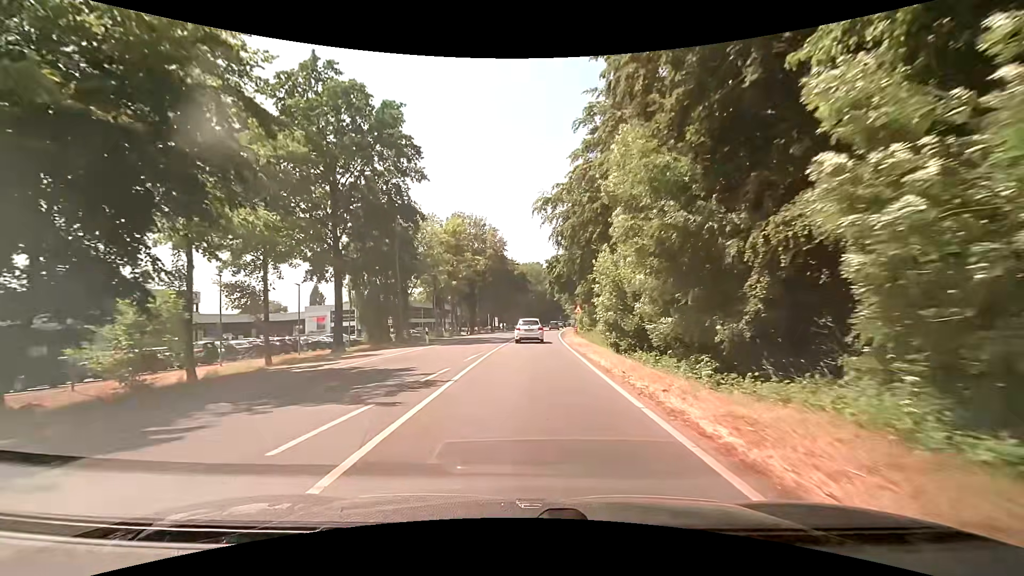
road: secondary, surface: asphalt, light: Day
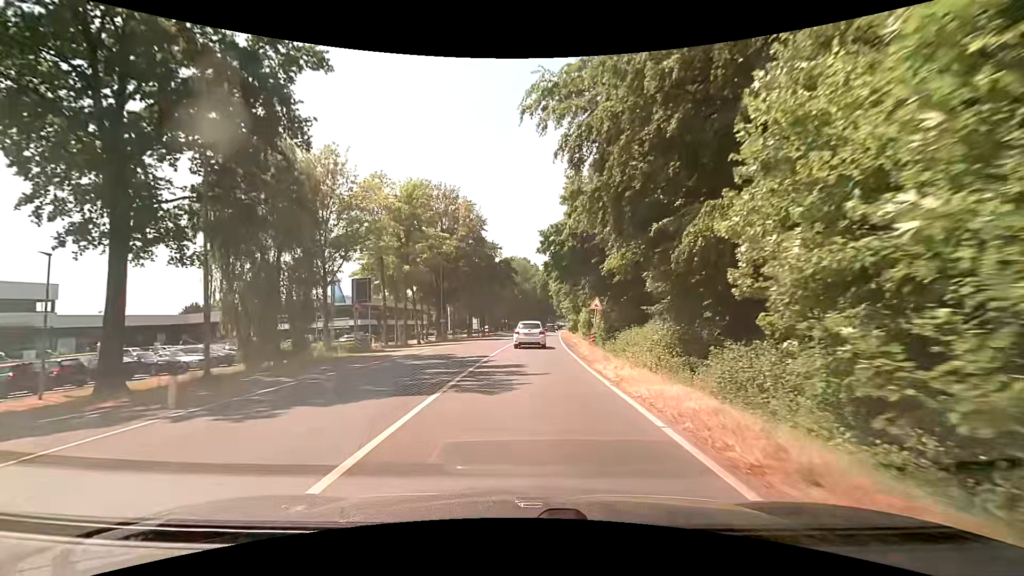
(-0.1, +21.4) m; +1°
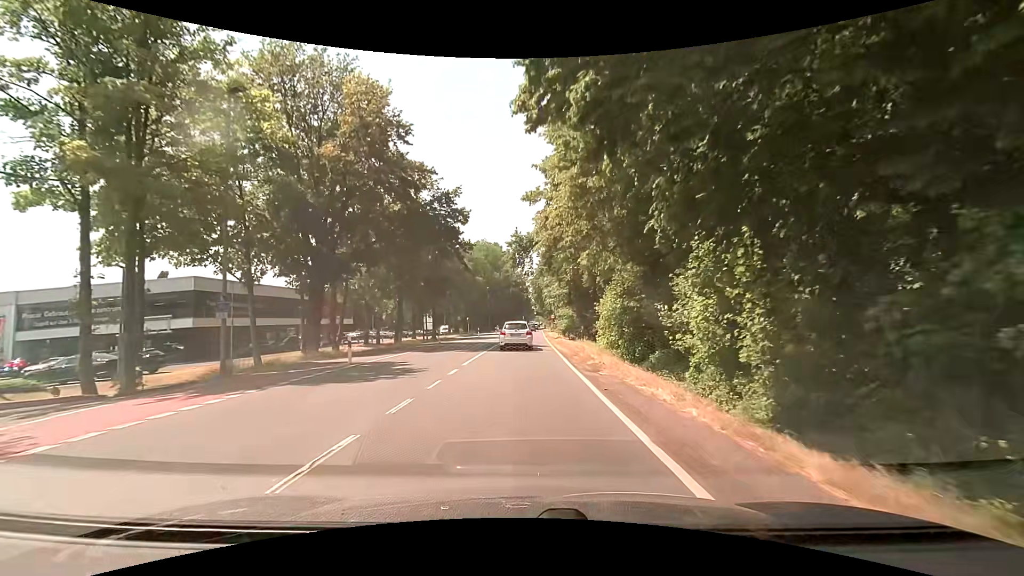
(+0.9, +33.1) m; +4°
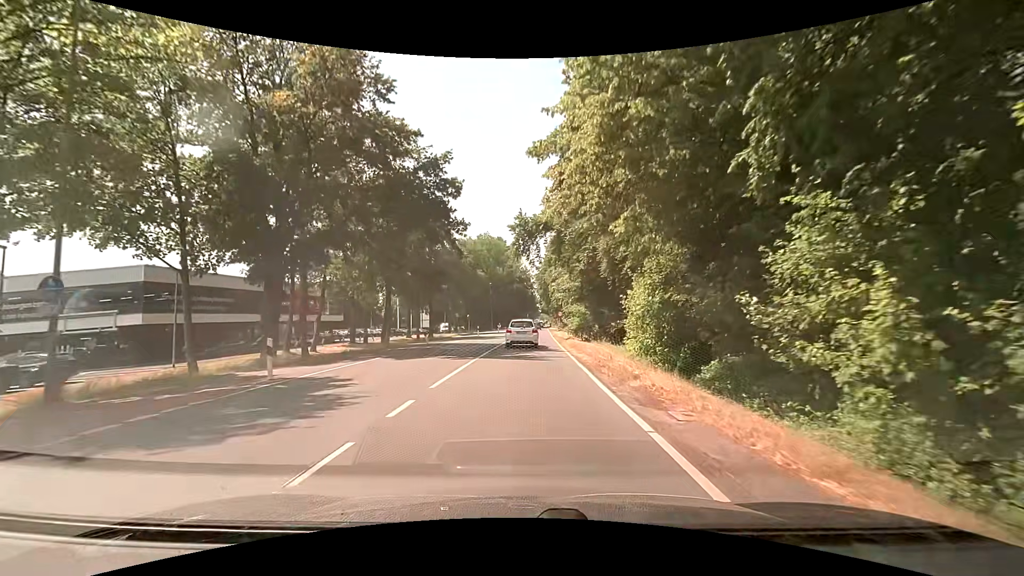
(-0.1, +6.5) m; -3°
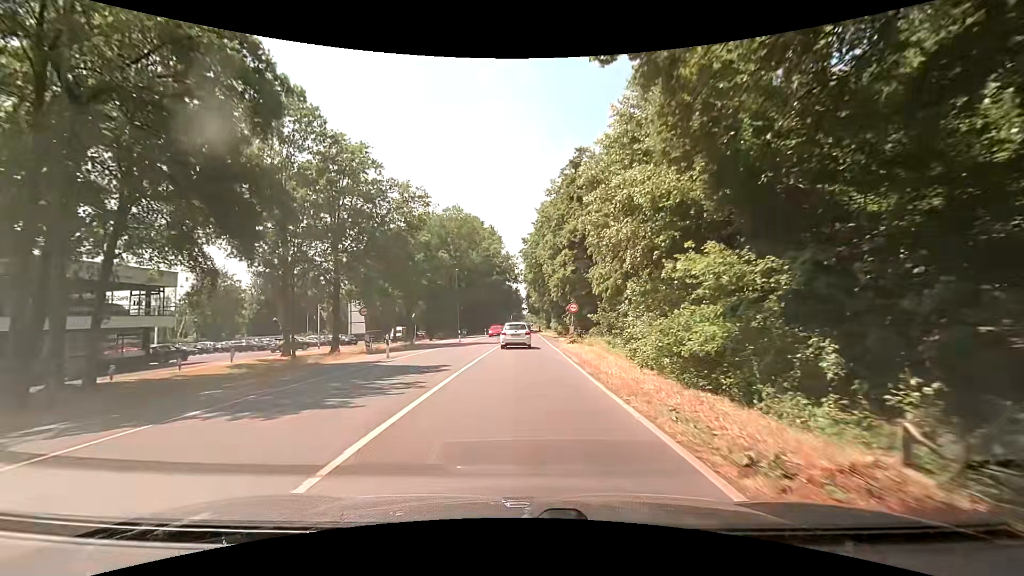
(+1.0, +33.0) m; +2°
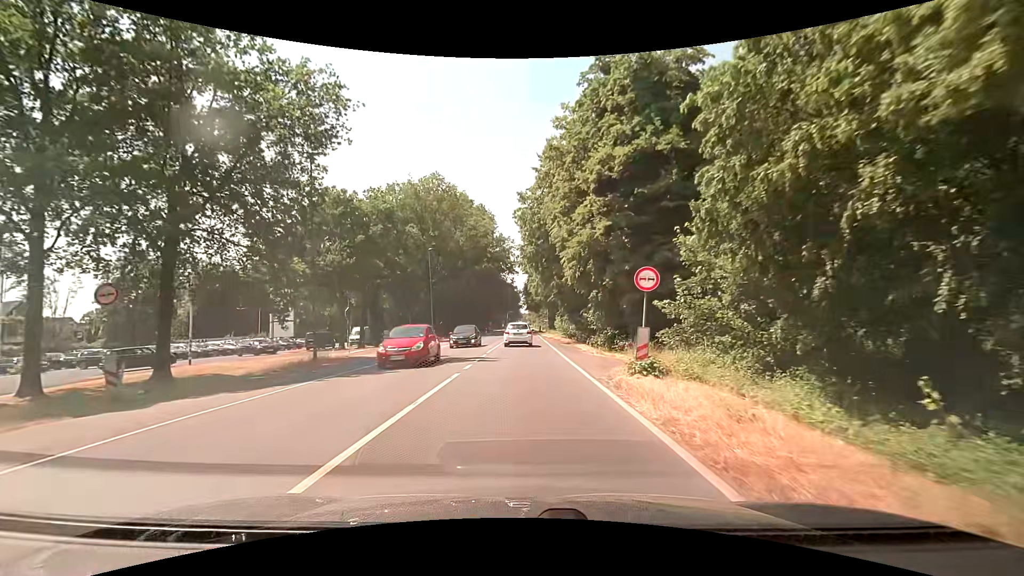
(+0.4, +19.8) m; +2°
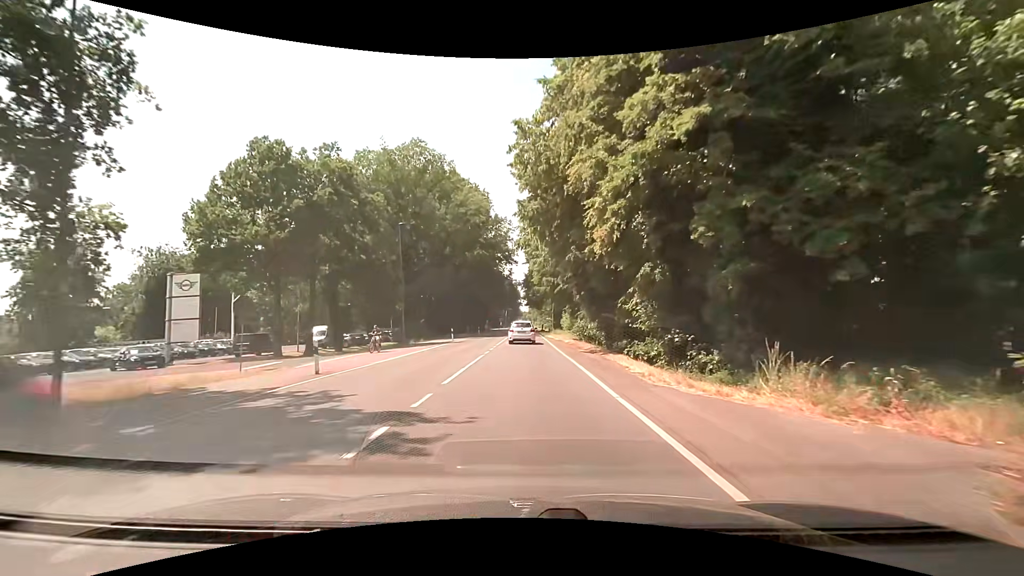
(-0.2, +13.5) m; -1°
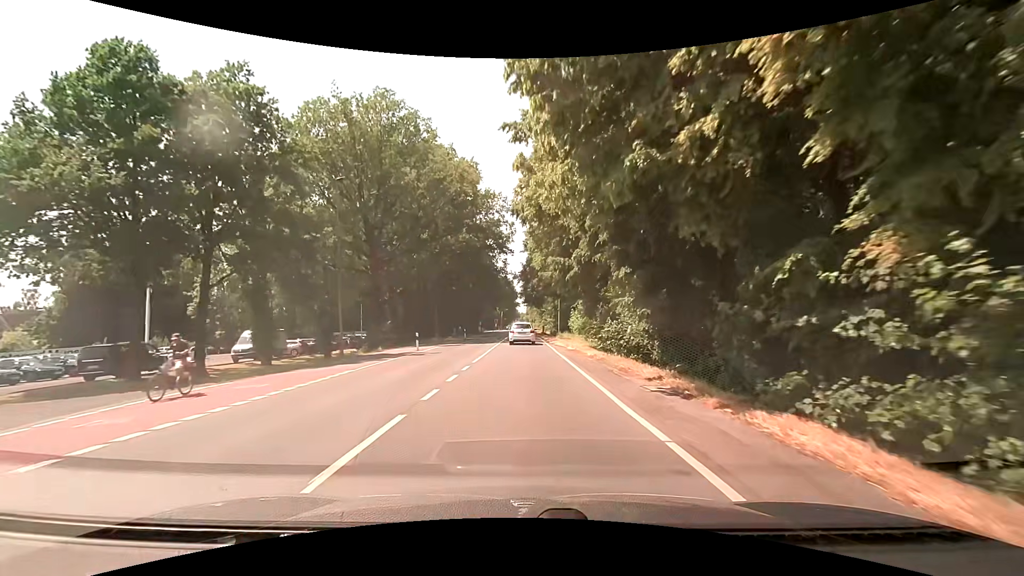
(0.0, +13.9) m; 0°
(0, +10) (0, +20) (0, +30) (0, +40) (0, +50) (0, +60) (0, +70) (0, +80) (0, +90) (0, +100) m
